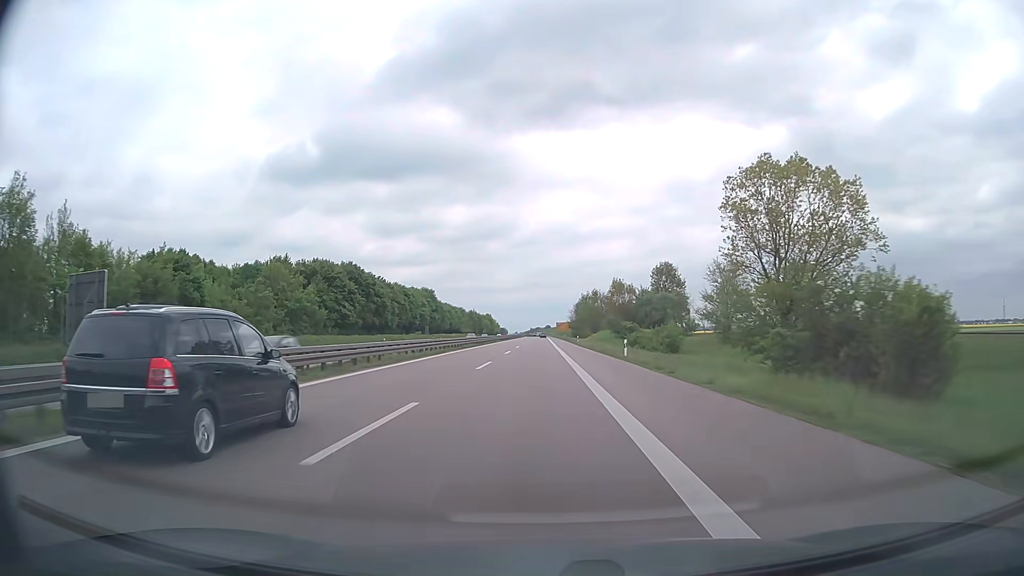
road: trunk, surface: asphalt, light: Day
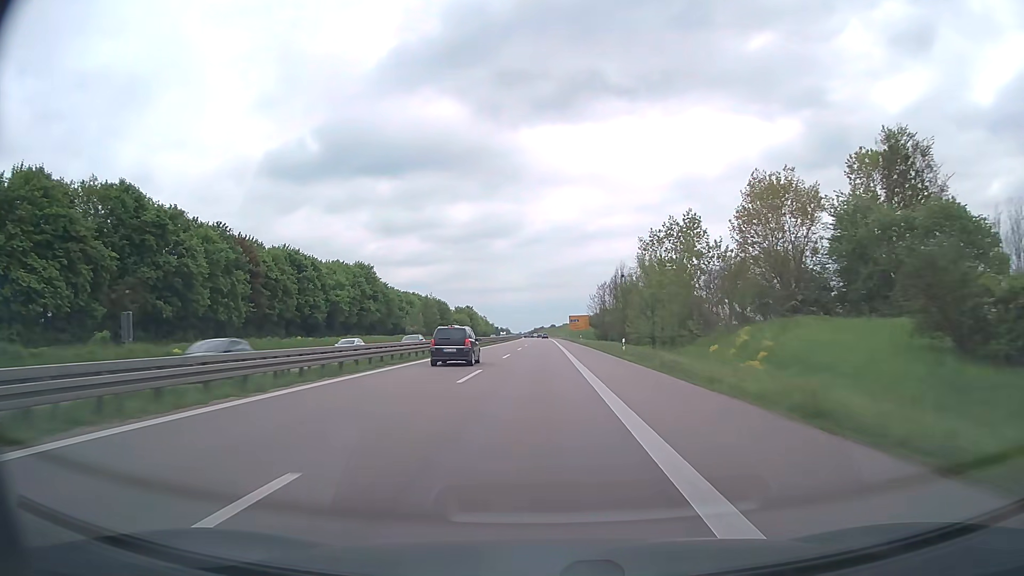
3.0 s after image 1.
(-0.2, +96.6) m; 0°
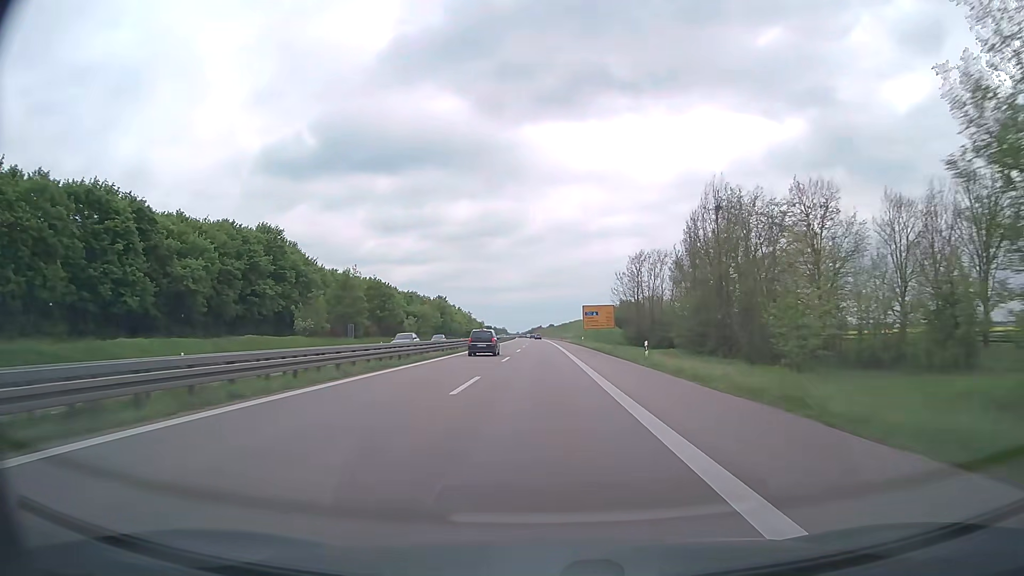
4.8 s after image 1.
(-0.1, +57.2) m; 0°
(0, +10) (0, +20) (0, +30) (0, +40) (0, +50) (0, +60) (0, +70) (0, +80) (0, +90) (0, +100) m
